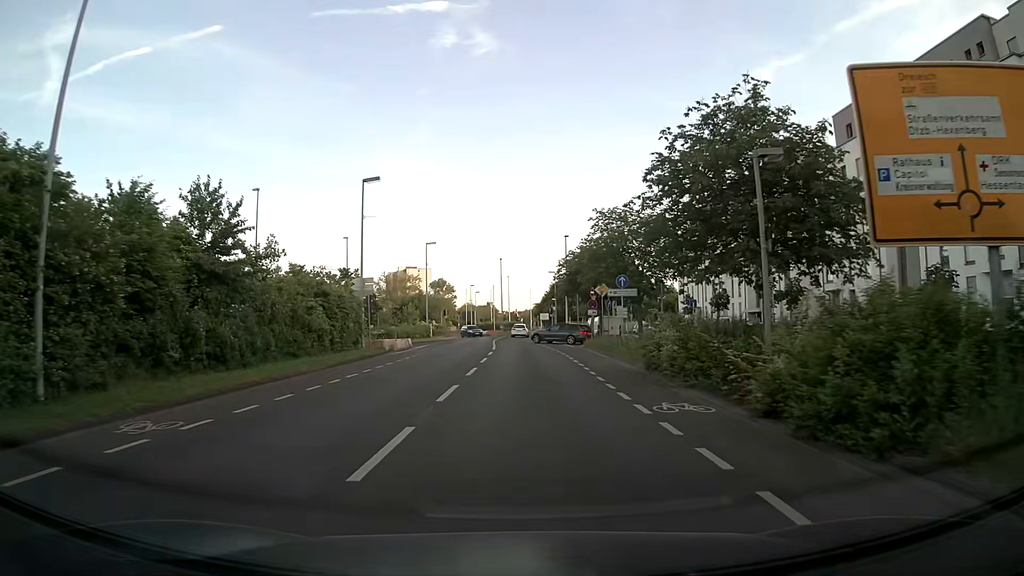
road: secondary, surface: asphalt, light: Day
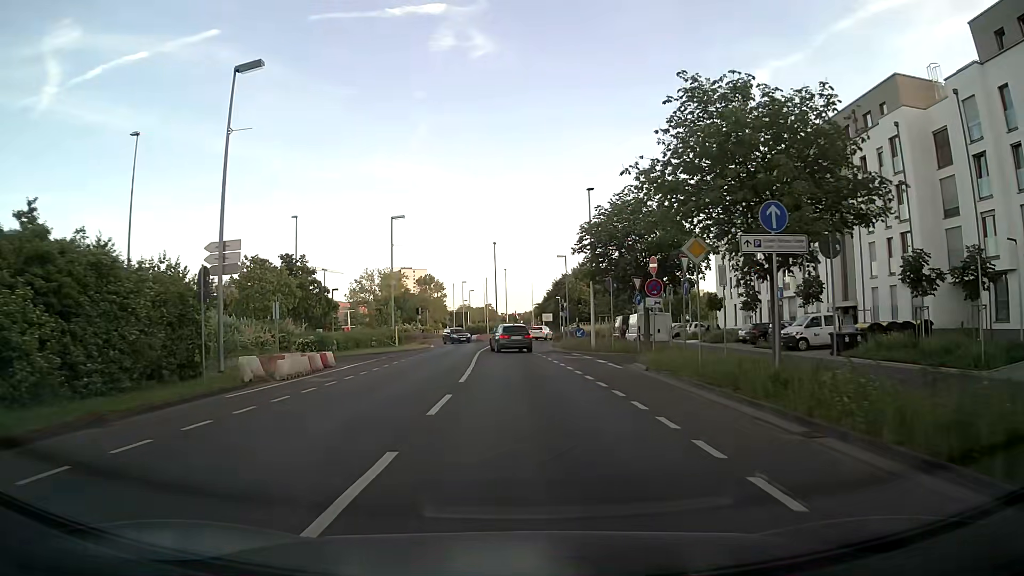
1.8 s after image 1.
(+0.1, +19.6) m; 0°
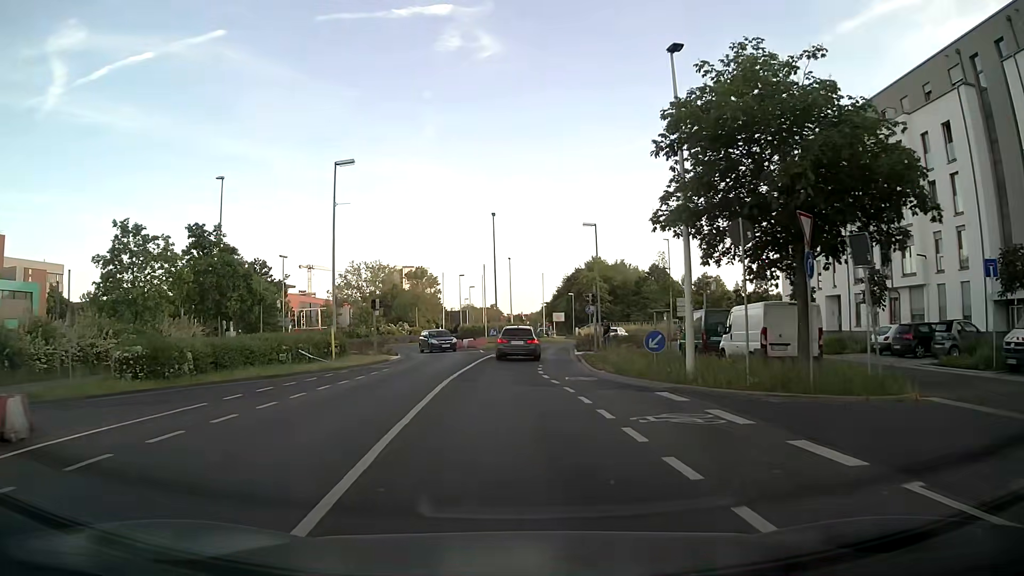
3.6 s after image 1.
(+0.1, +19.0) m; 0°
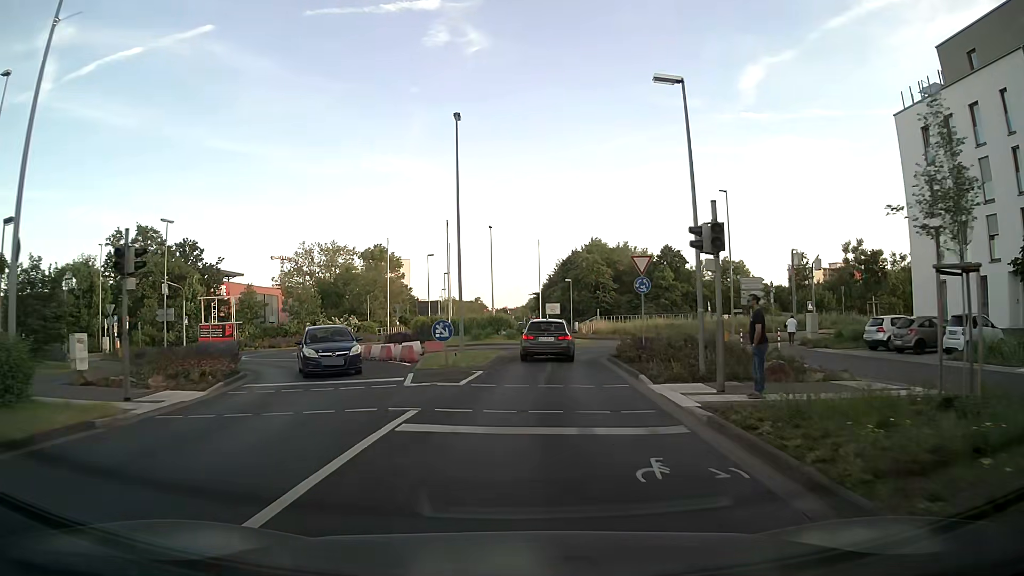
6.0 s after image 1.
(-0.1, +23.8) m; +1°
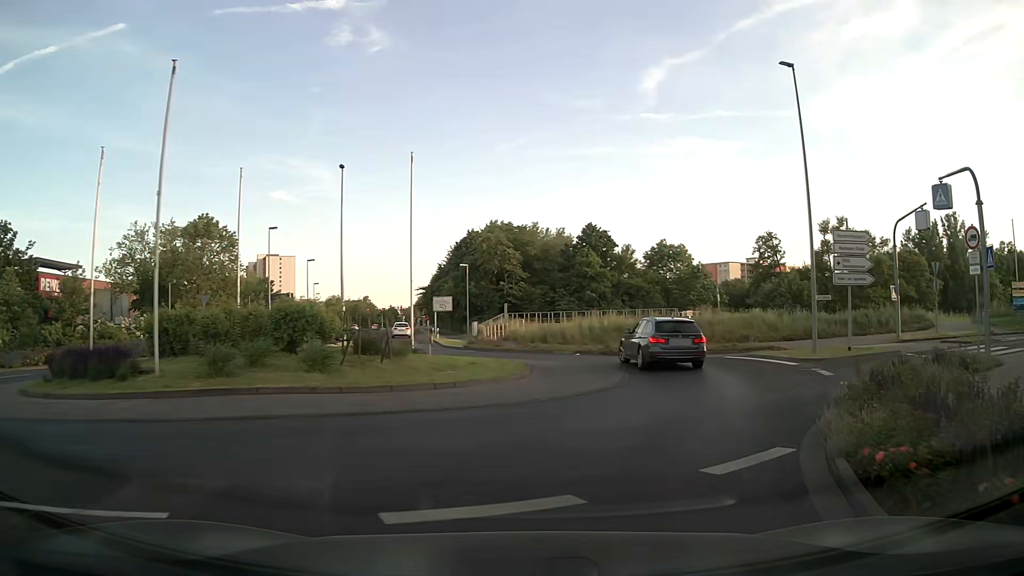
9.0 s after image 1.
(+1.0, +25.1) m; +8°
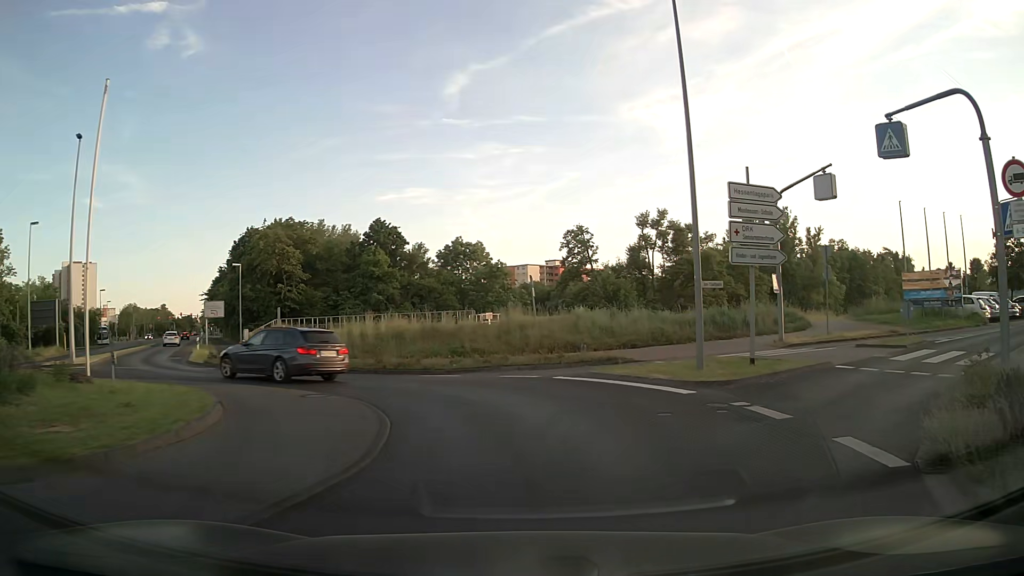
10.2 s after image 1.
(+1.3, +8.3) m; +18°
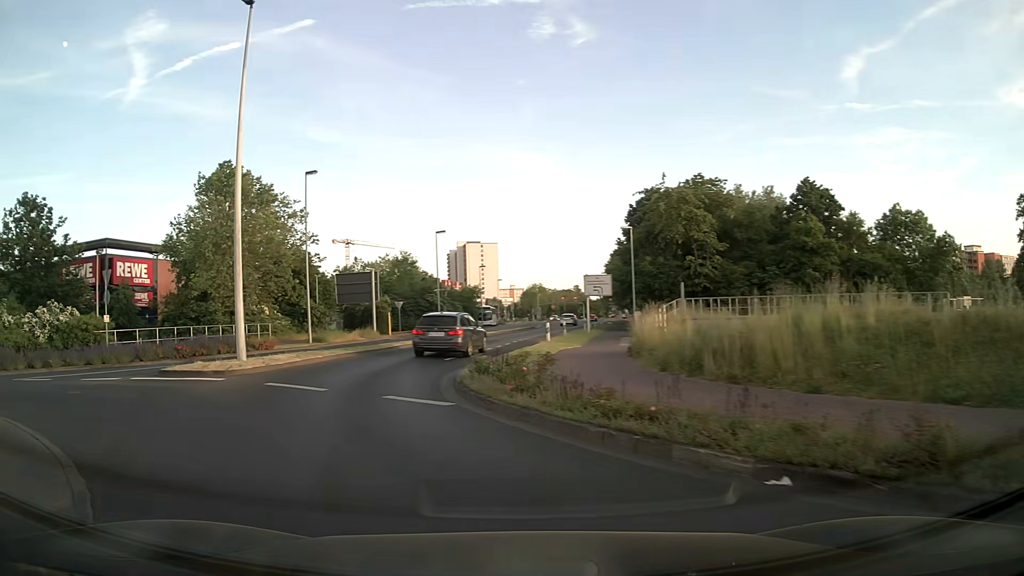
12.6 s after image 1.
(-3.0, +15.7) m; -35°
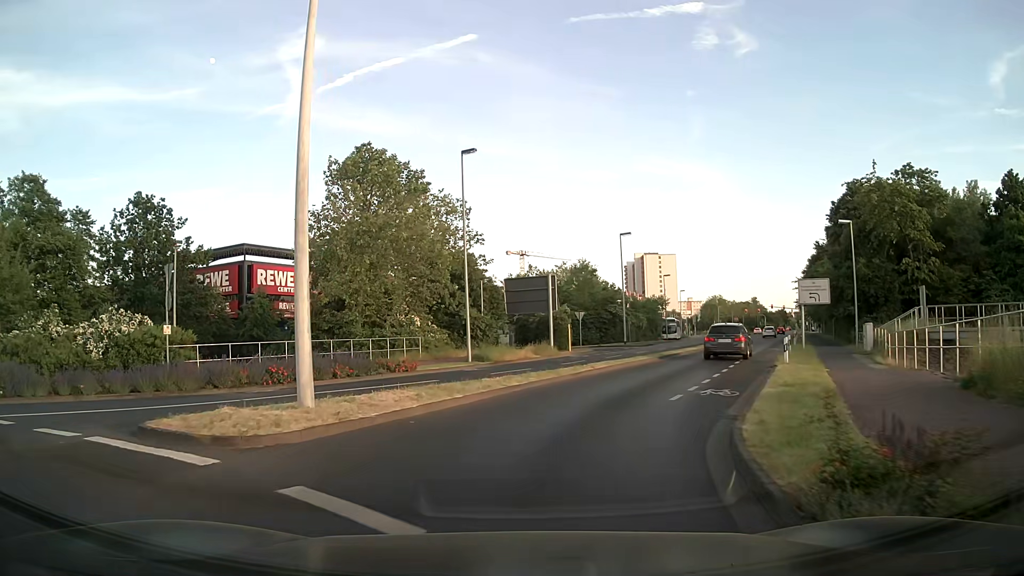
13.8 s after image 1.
(-1.4, +8.2) m; -16°
(+1, +10) (+4, +20) (+8, +29) (+12, +38) (+16, +47) (+20, +56) (+24, +65) (+28, +74) (+32, +84) (+36, +93) m
